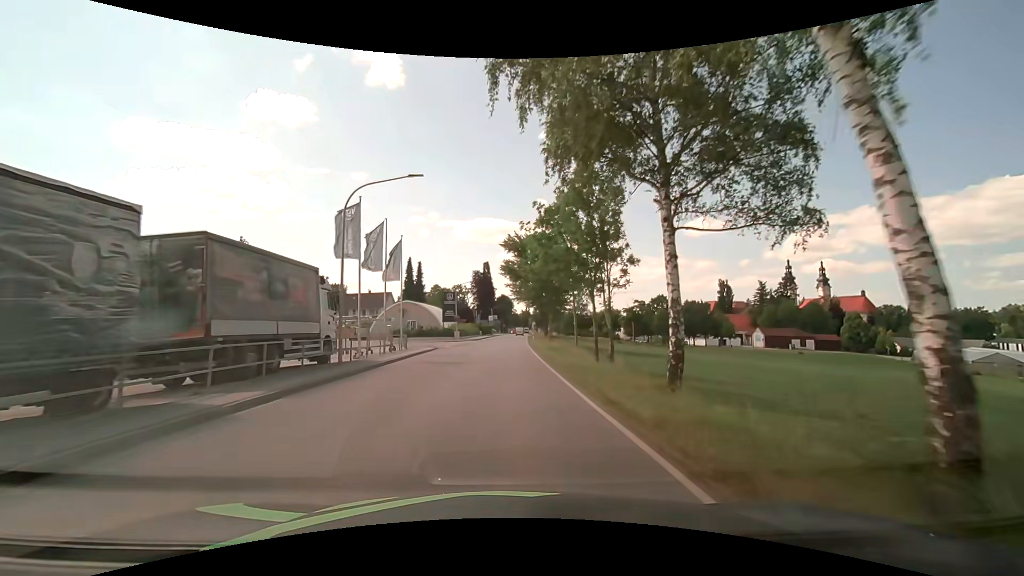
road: secondary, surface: asphalt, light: Day
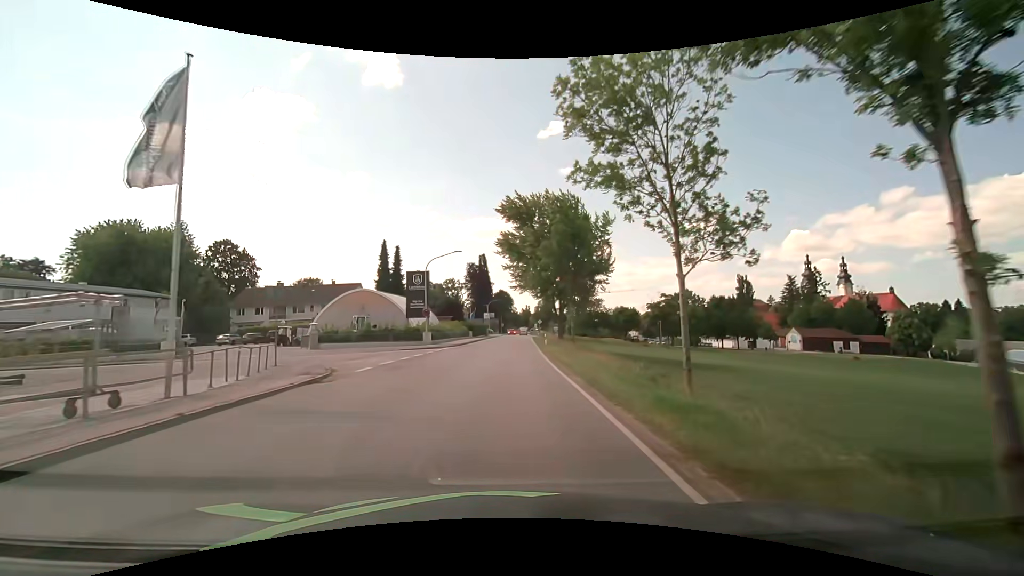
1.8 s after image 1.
(+0.1, +22.9) m; 0°
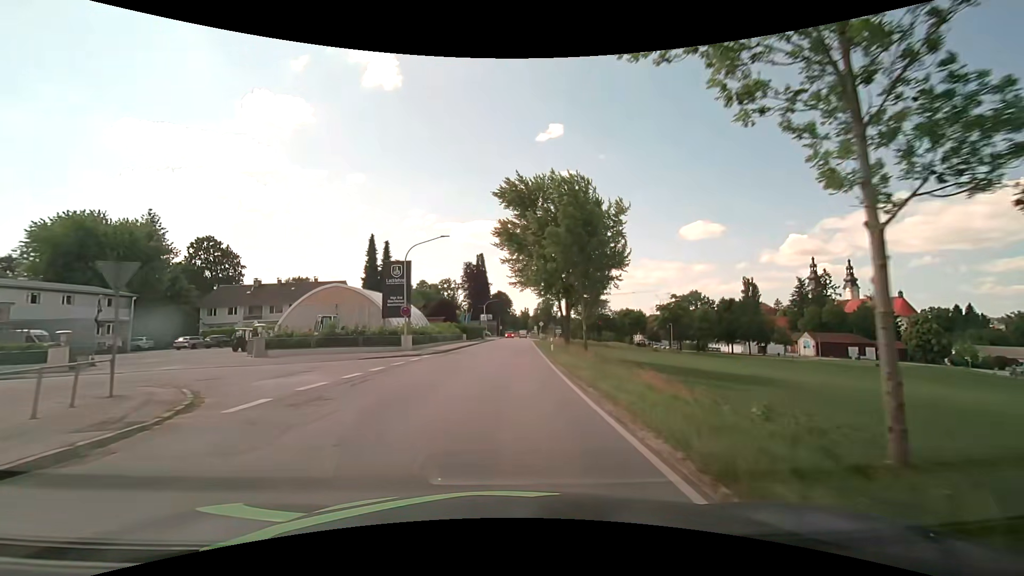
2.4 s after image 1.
(0.0, +7.6) m; 0°
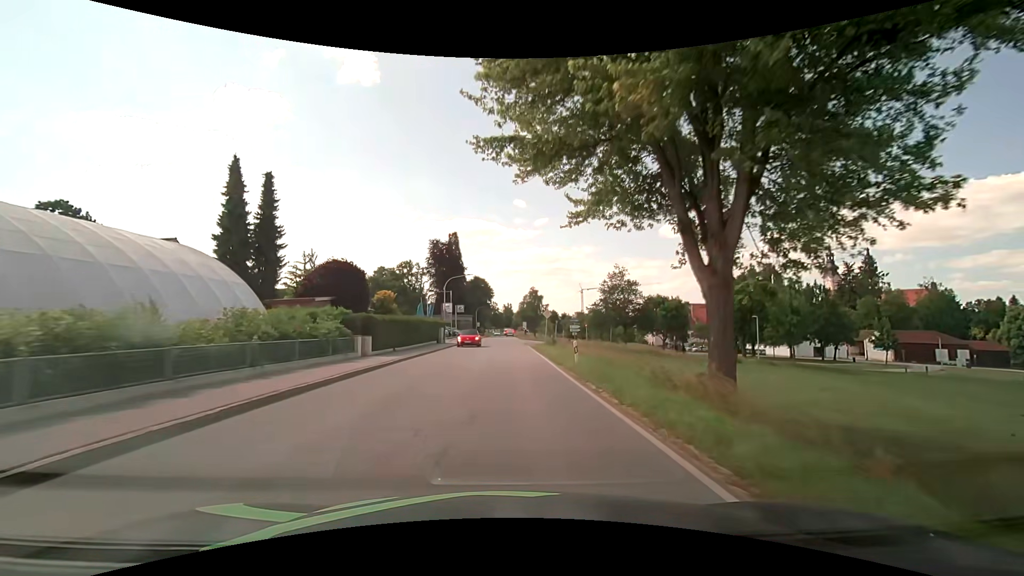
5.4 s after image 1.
(+0.6, +38.1) m; +2°
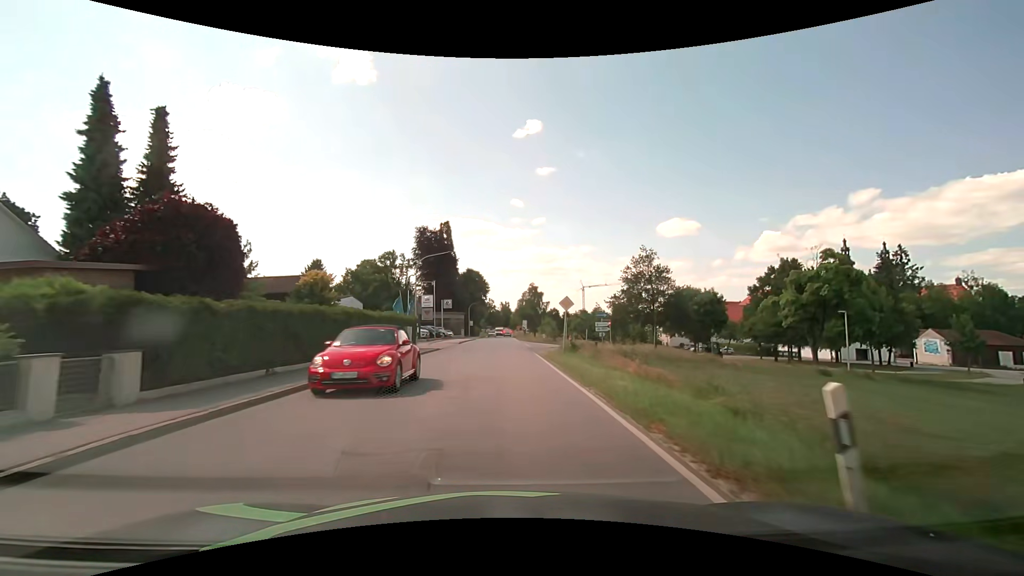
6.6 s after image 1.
(+0.1, +15.2) m; +1°
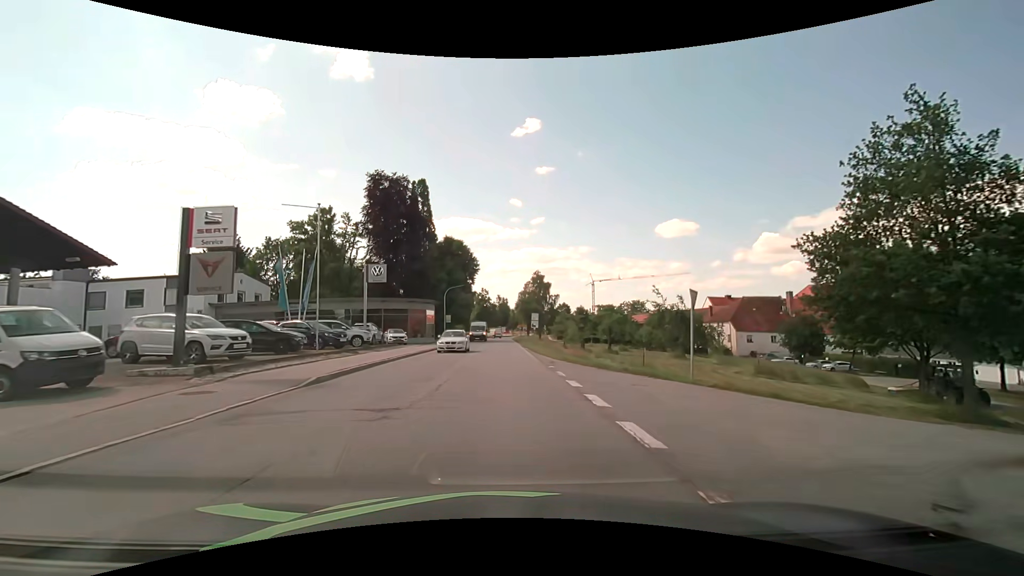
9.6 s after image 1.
(-0.2, +38.0) m; 0°
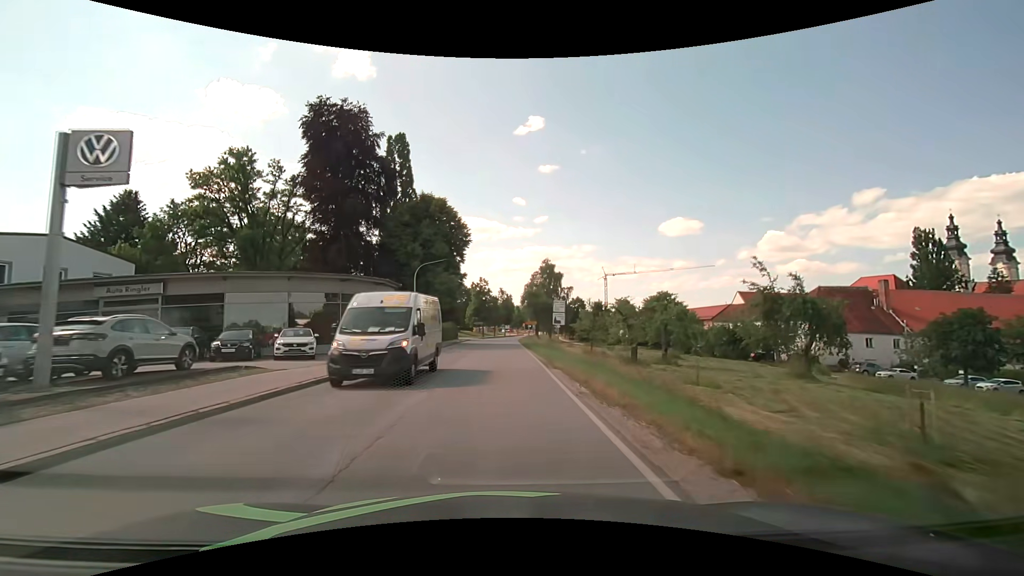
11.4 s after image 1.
(0.0, +22.9) m; 0°
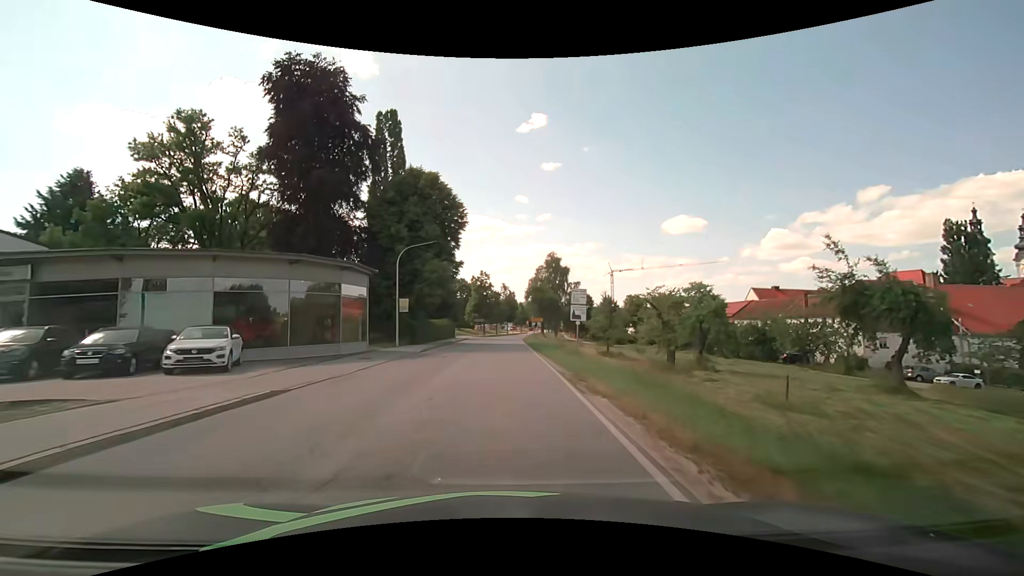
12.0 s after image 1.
(0.0, +7.7) m; -1°
(0, +10) (0, +20) (0, +30) (0, +40) (0, +50) (0, +60) (+1, +70) (+1, +80) (+2, +90) (+3, +100) m
